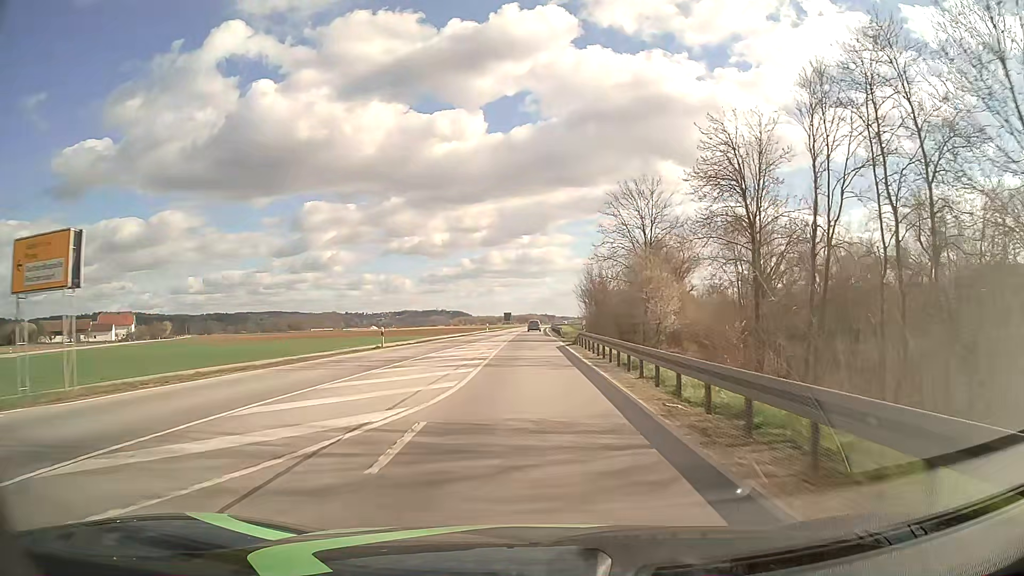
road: primary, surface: asphalt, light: Day
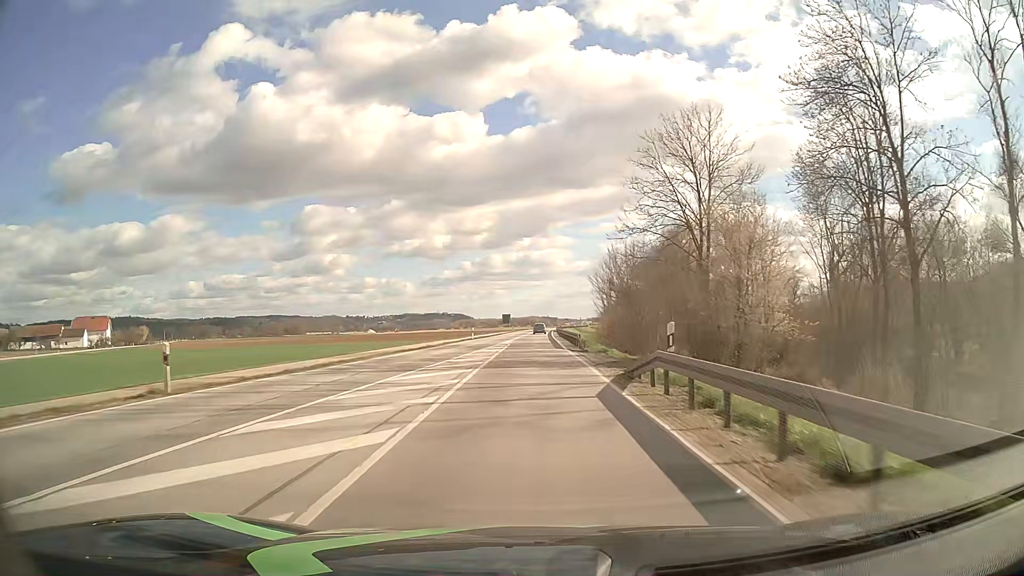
(0.0, +21.5) m; 0°
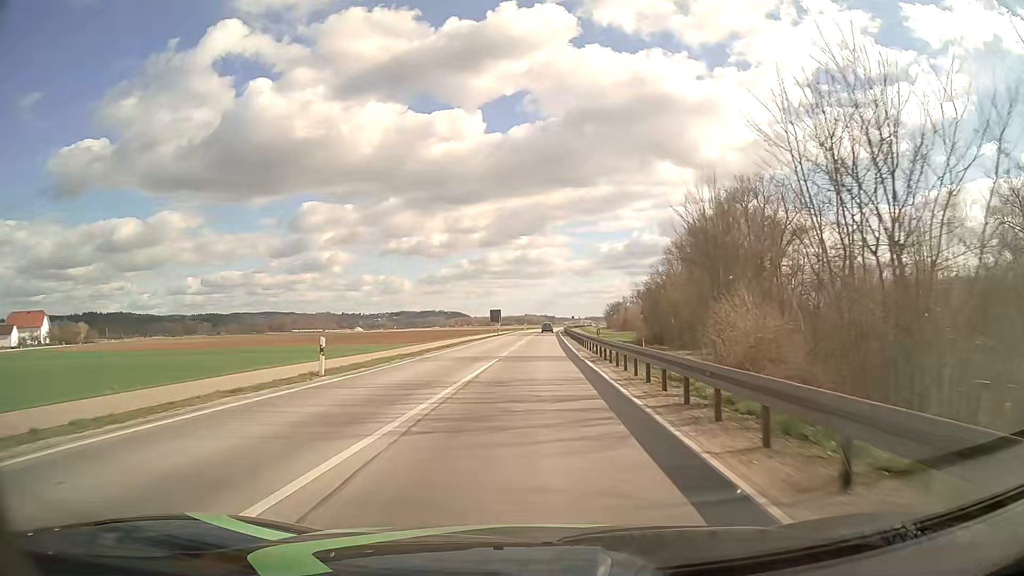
(0.0, +43.1) m; 0°
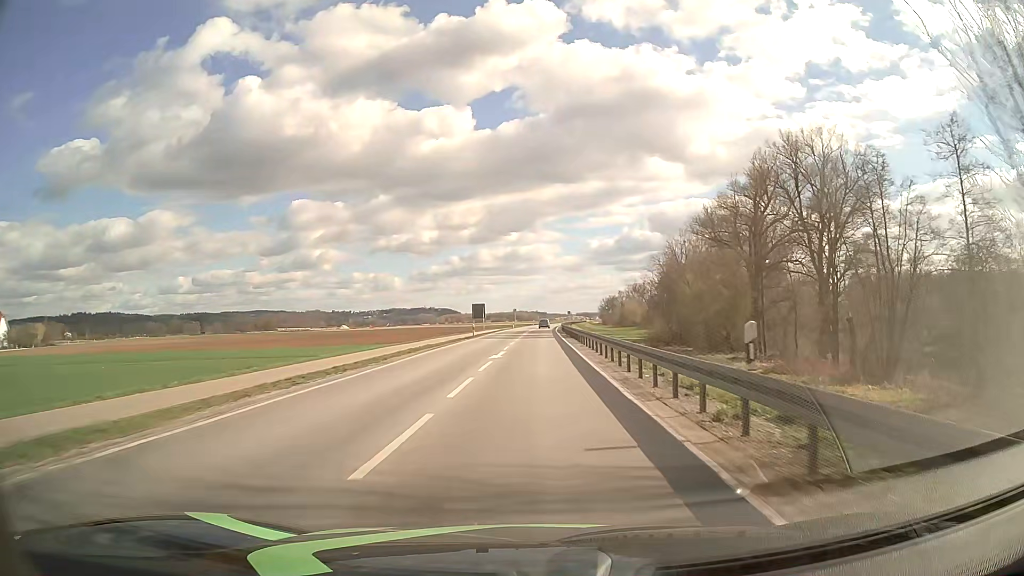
(+0.3, +21.5) m; +1°
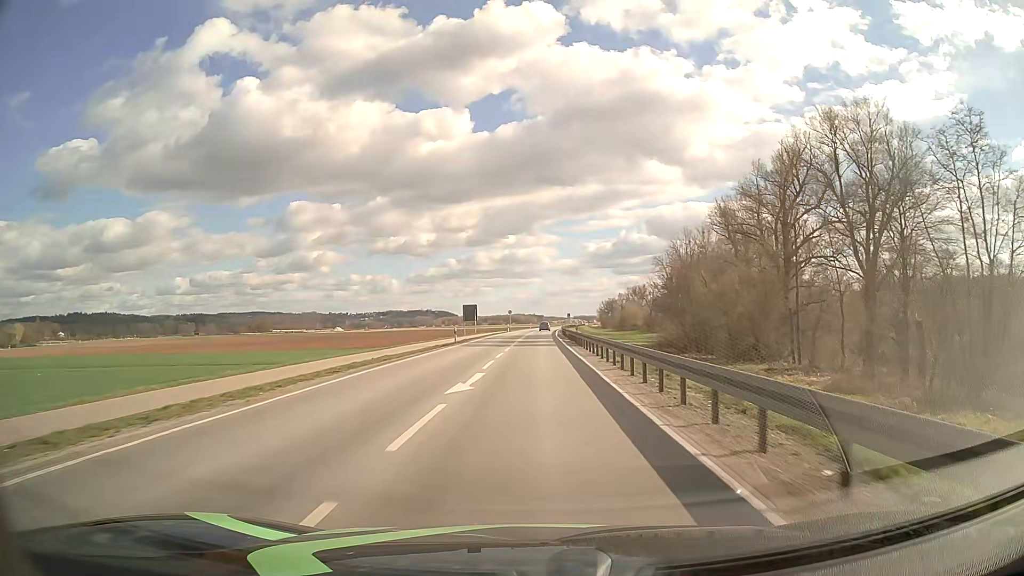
(0.0, +10.8) m; 0°
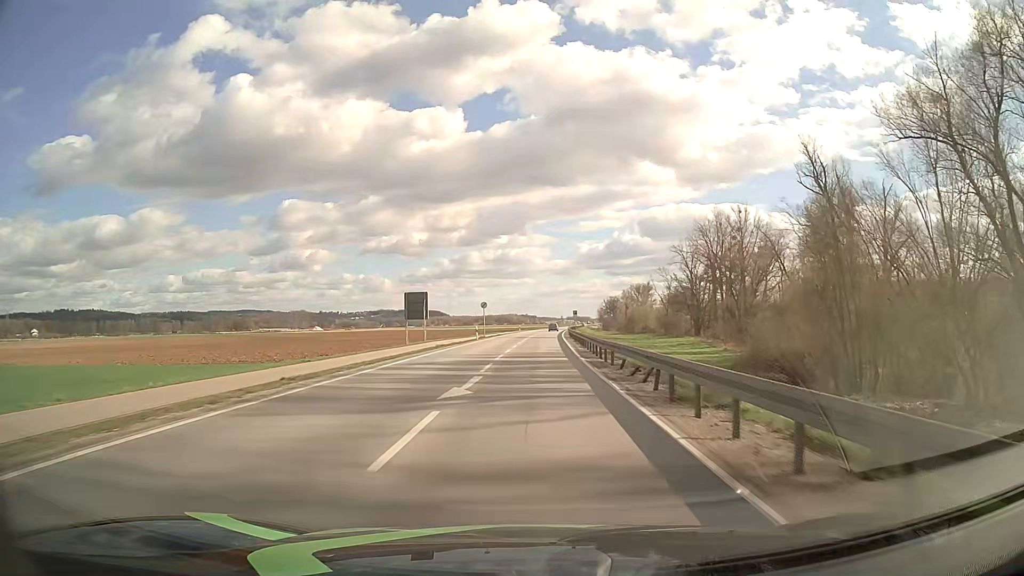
(+0.2, +43.2) m; +1°
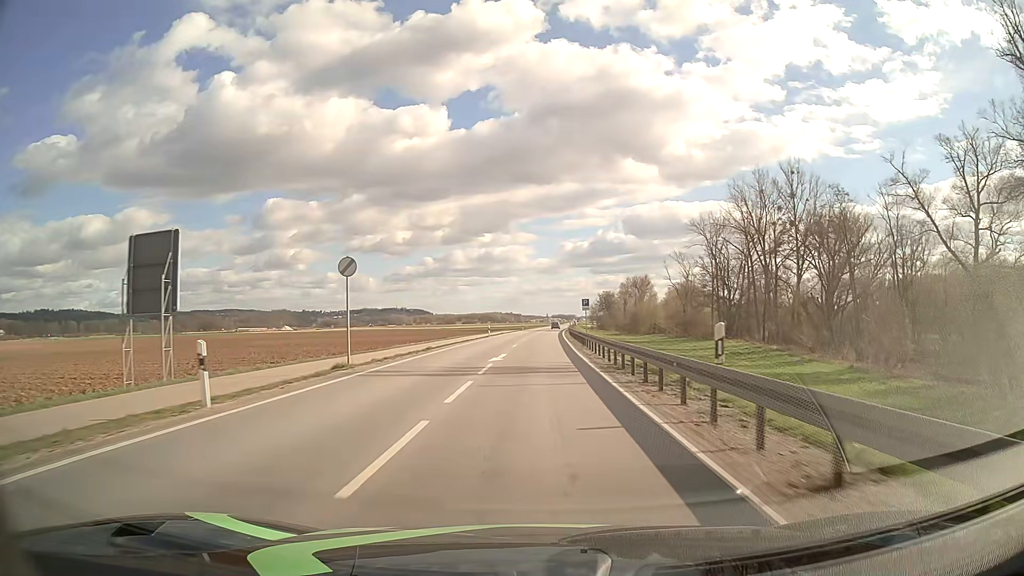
(+0.5, +43.2) m; +1°
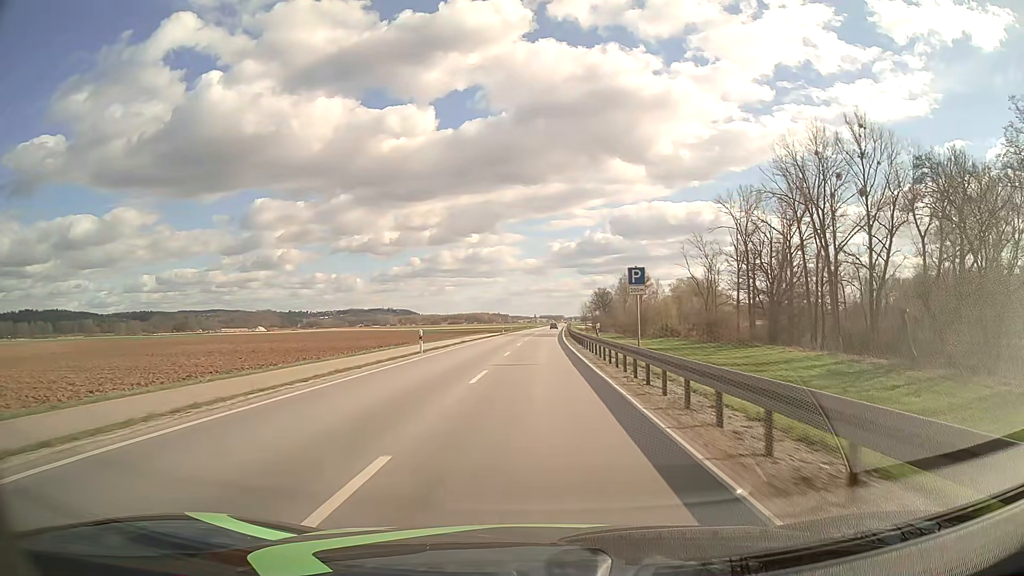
(+0.4, +32.6) m; +1°
(0, +10) (0, +20) (0, +30) (0, +40) (+1, +50) (+1, +60) (+1, +70) (+2, +80) (+2, +90) (+3, +100) m
